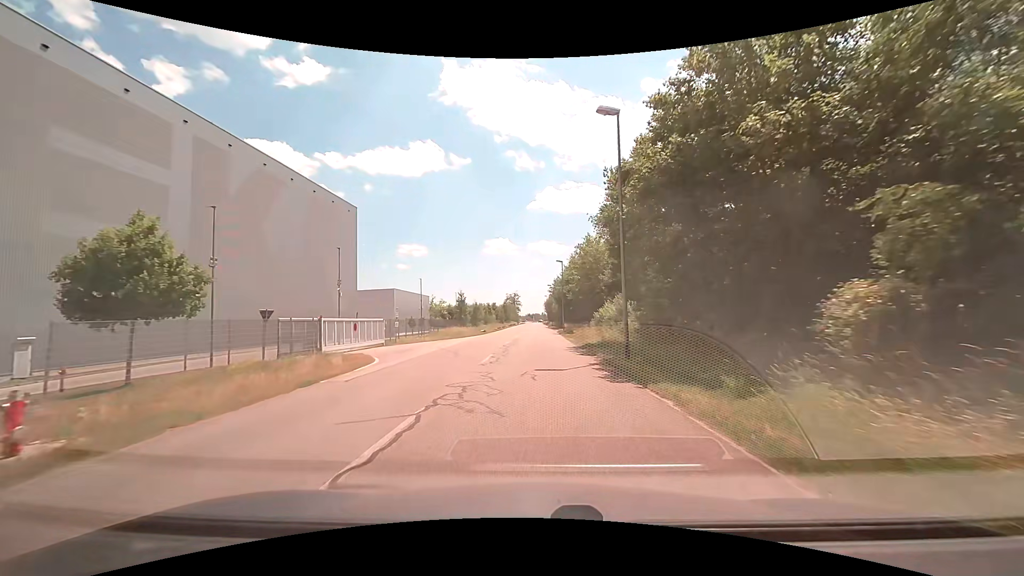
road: unclassified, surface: asphalt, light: Day
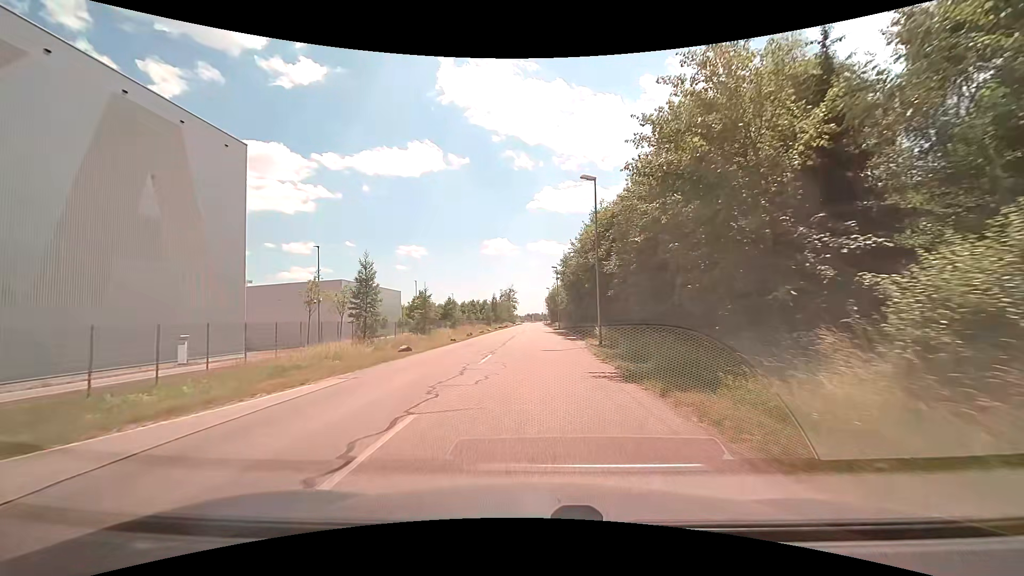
(+0.2, +36.4) m; 0°
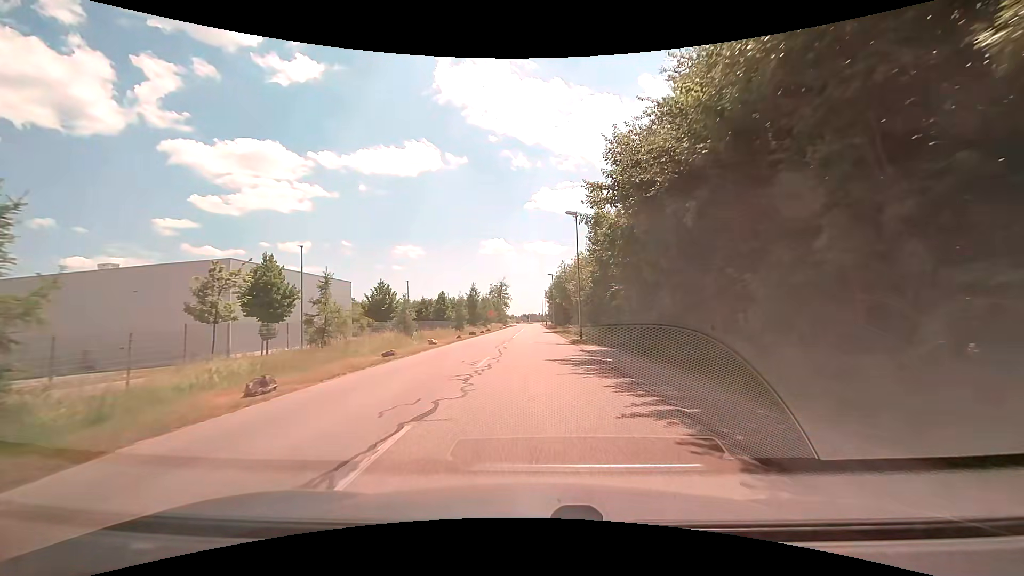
(+0.1, +36.5) m; +1°
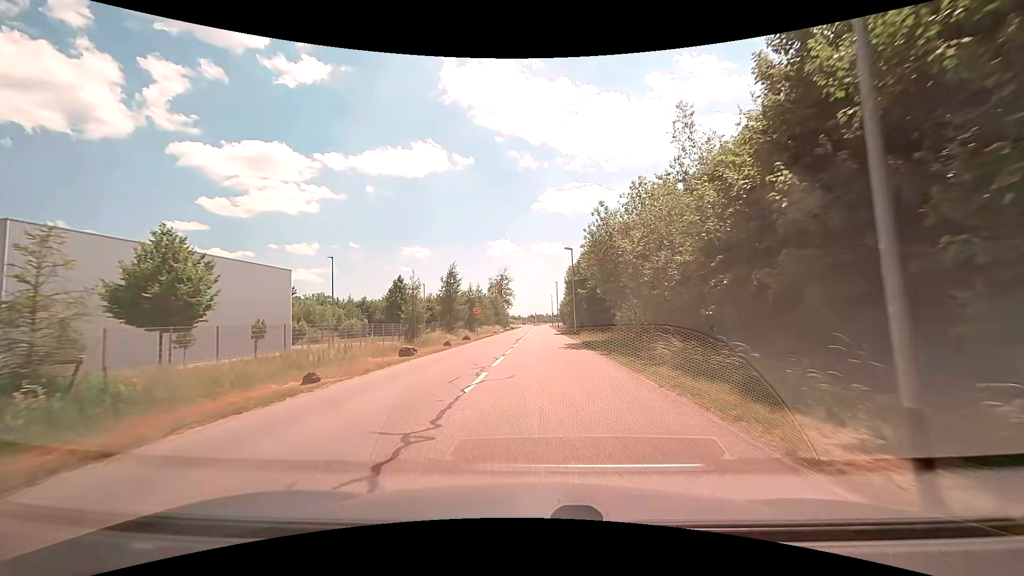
(-0.2, +29.2) m; 0°
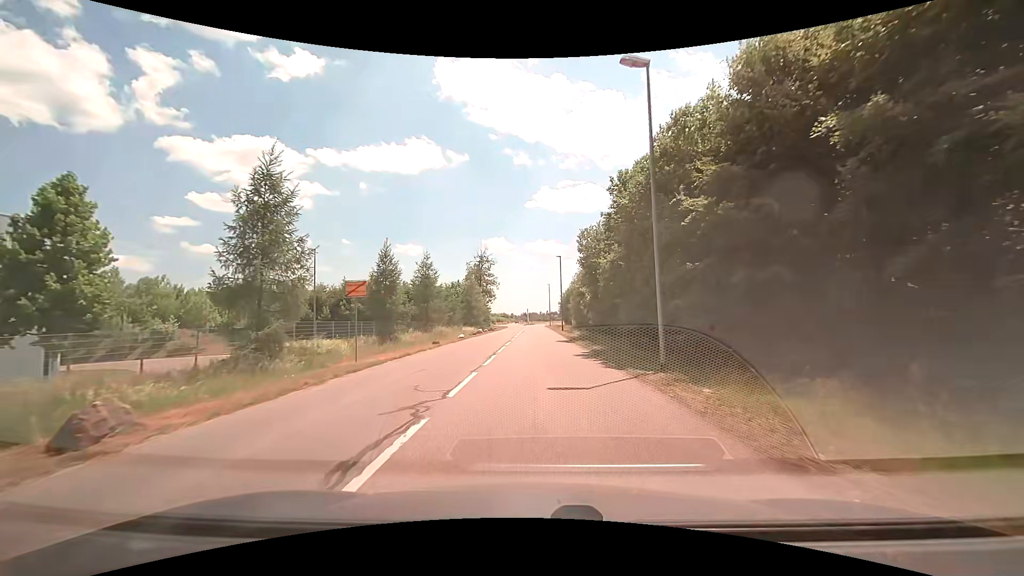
(+0.1, +36.1) m; 0°
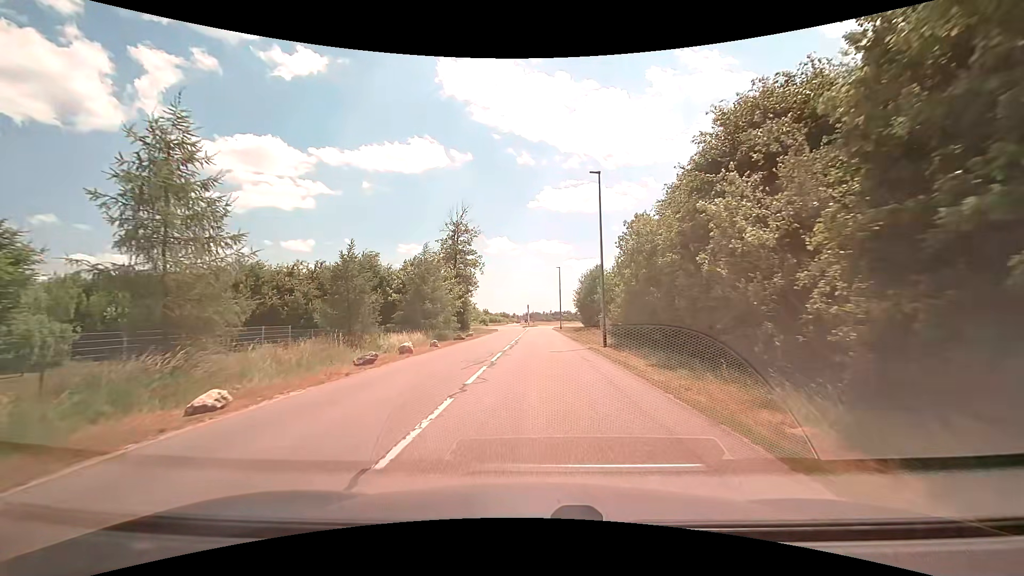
(-0.1, +33.6) m; 0°
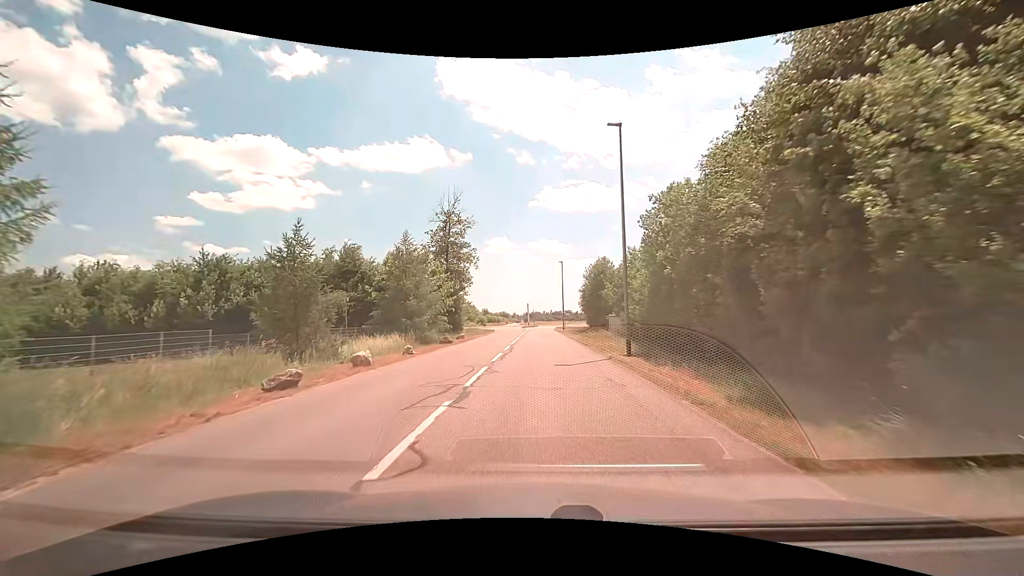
(0.0, +6.1) m; 0°
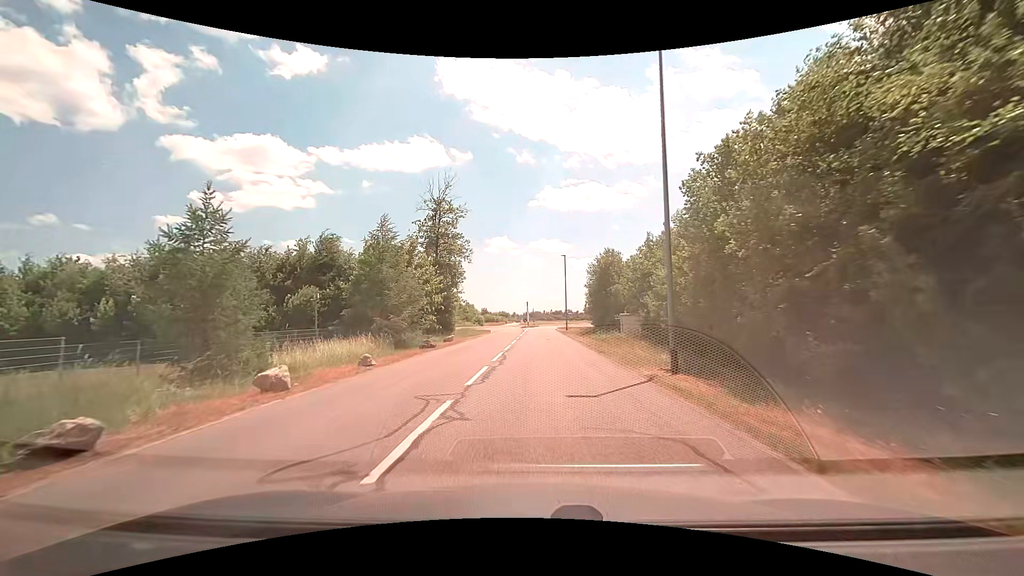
(+0.1, +6.0) m; 0°
